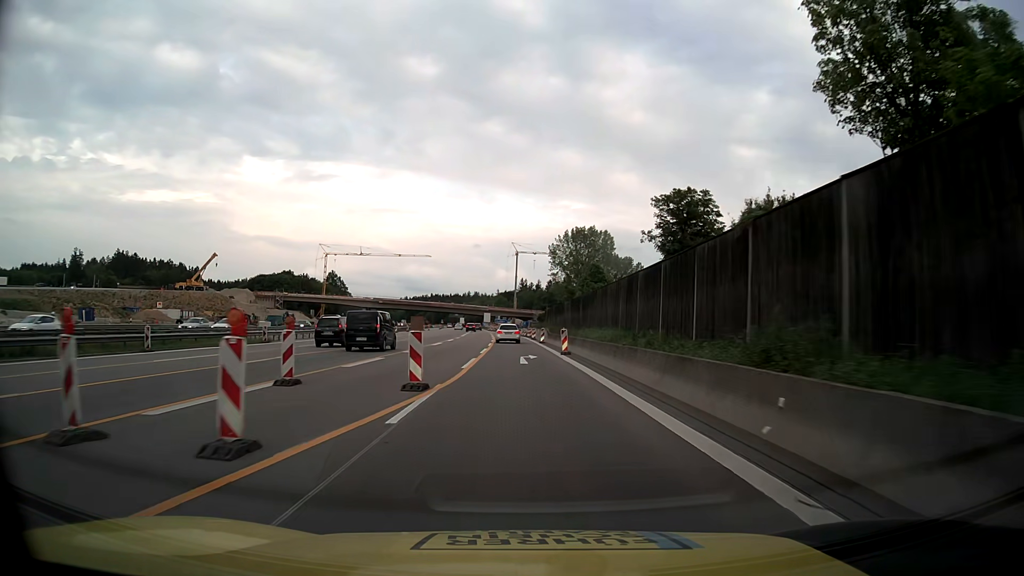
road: motorway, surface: asphalt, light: Day
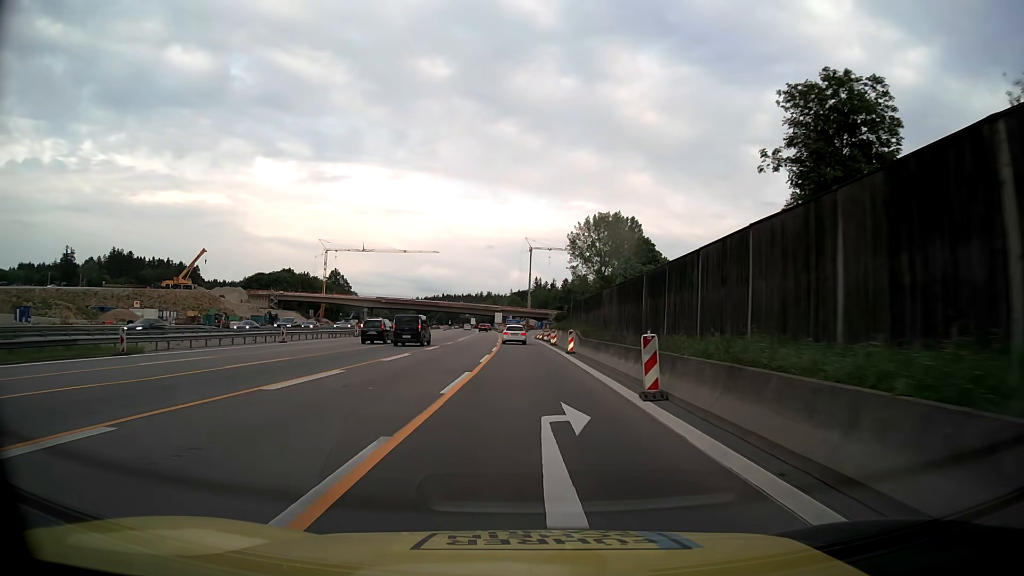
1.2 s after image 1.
(-0.2, +19.4) m; -1°
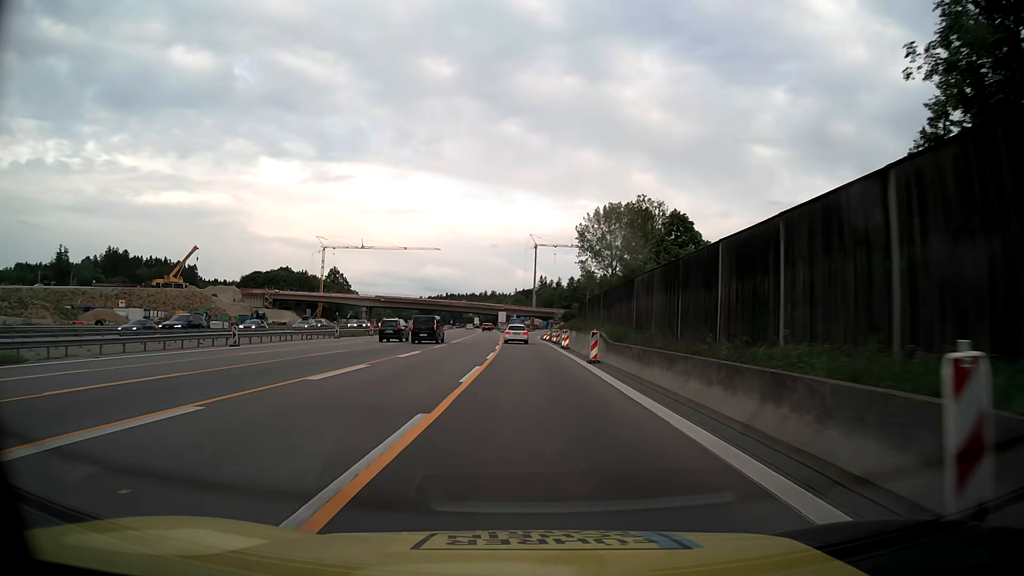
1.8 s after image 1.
(0.0, +9.5) m; -1°
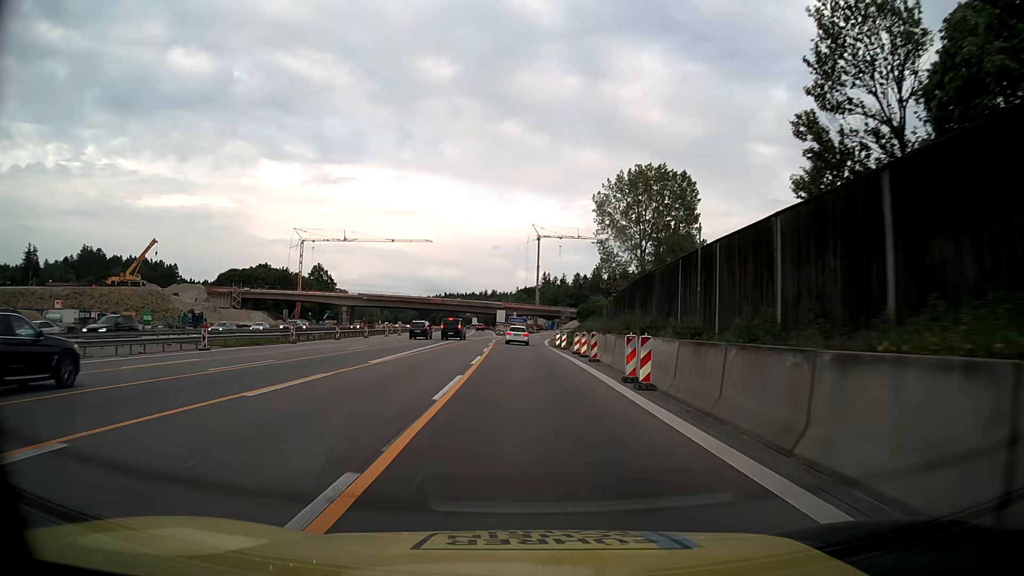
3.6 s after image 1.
(0.0, +27.9) m; 0°
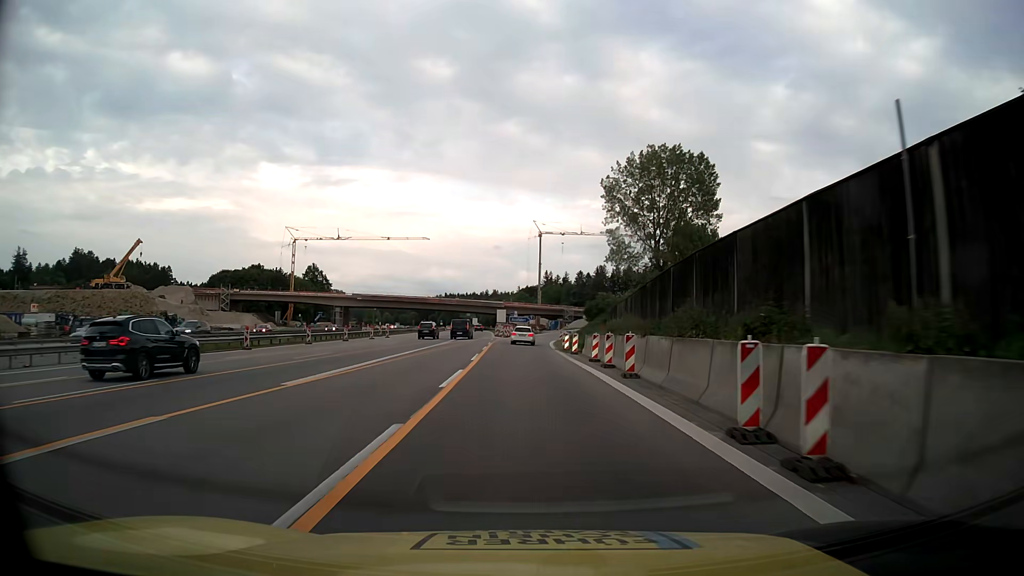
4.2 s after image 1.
(0.0, +9.3) m; 0°
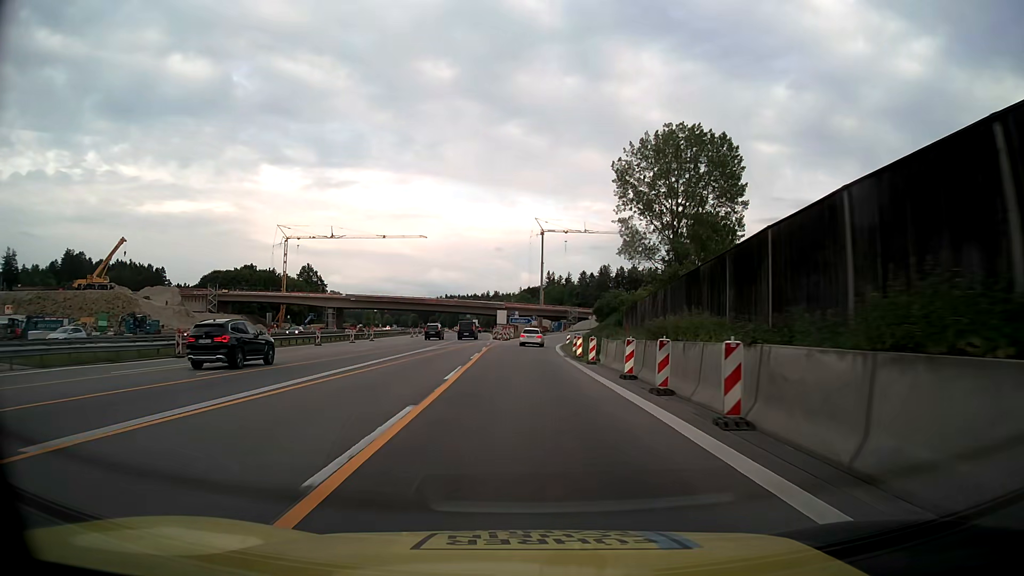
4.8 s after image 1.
(0.0, +9.3) m; 0°
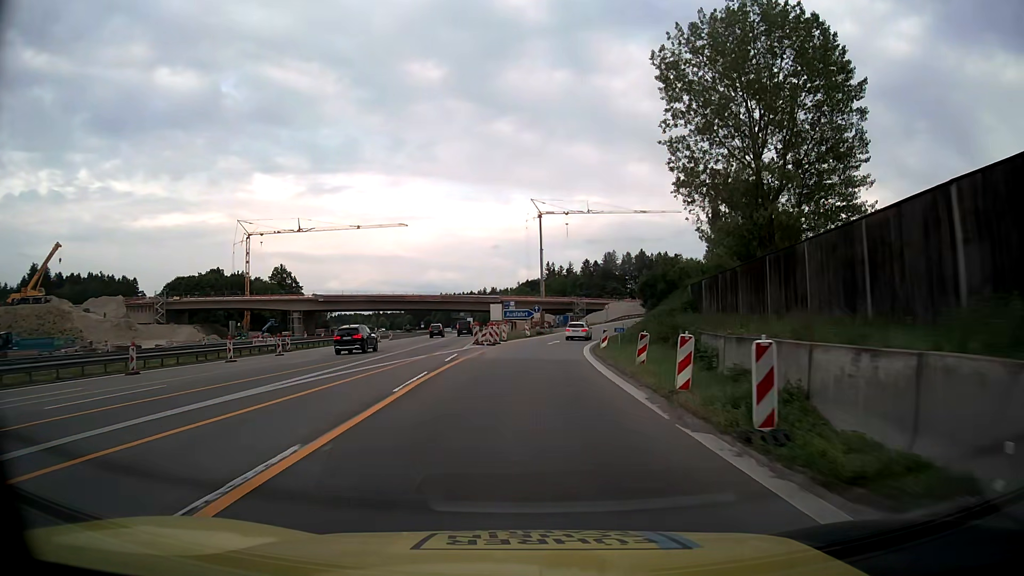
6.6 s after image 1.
(0.0, +28.3) m; 0°
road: motorway_link
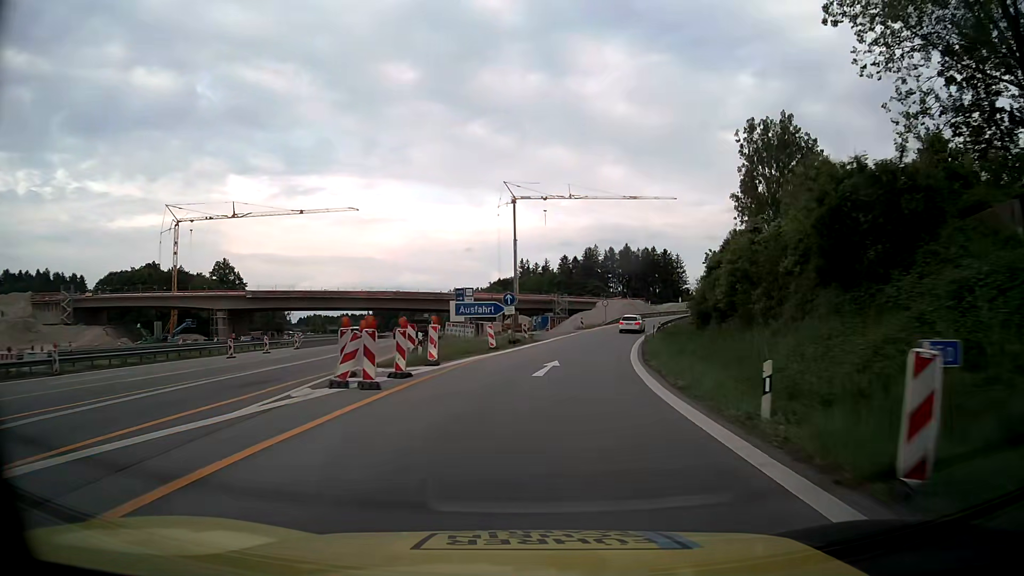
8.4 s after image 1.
(+0.3, +28.5) m; +2°
(0, +10) (+1, +20) (+2, +30) (+3, +40) (+6, +50) (+8, +59) (+11, +69) (+15, +78) (+18, +87) (+23, +96) m
